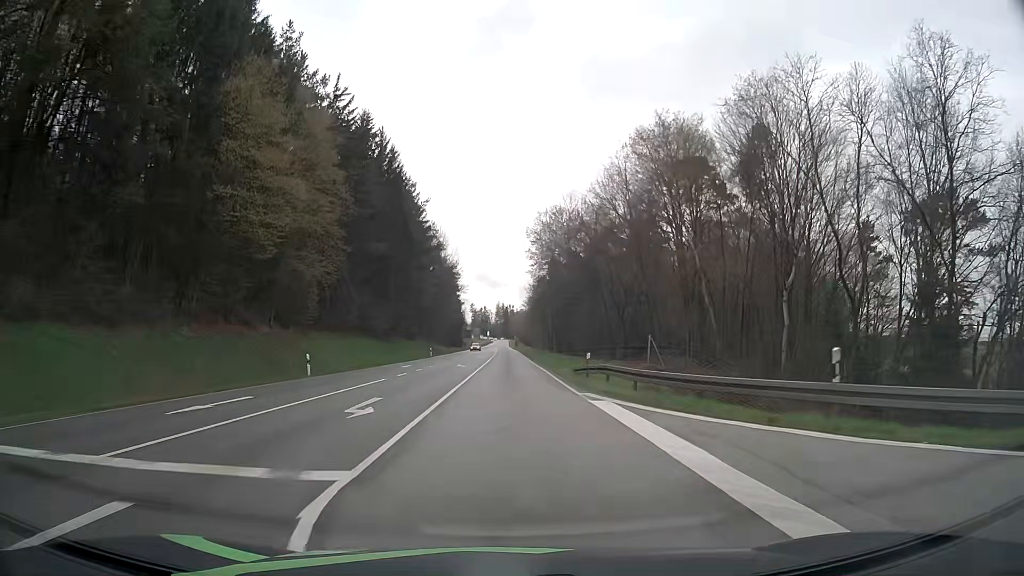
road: secondary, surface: asphalt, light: Day
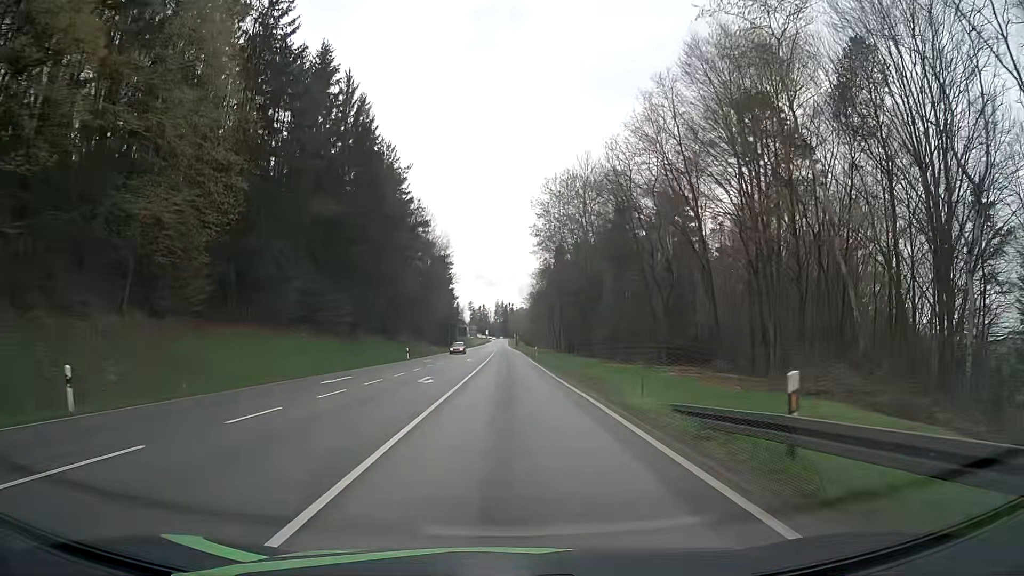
(0.0, +19.0) m; 0°
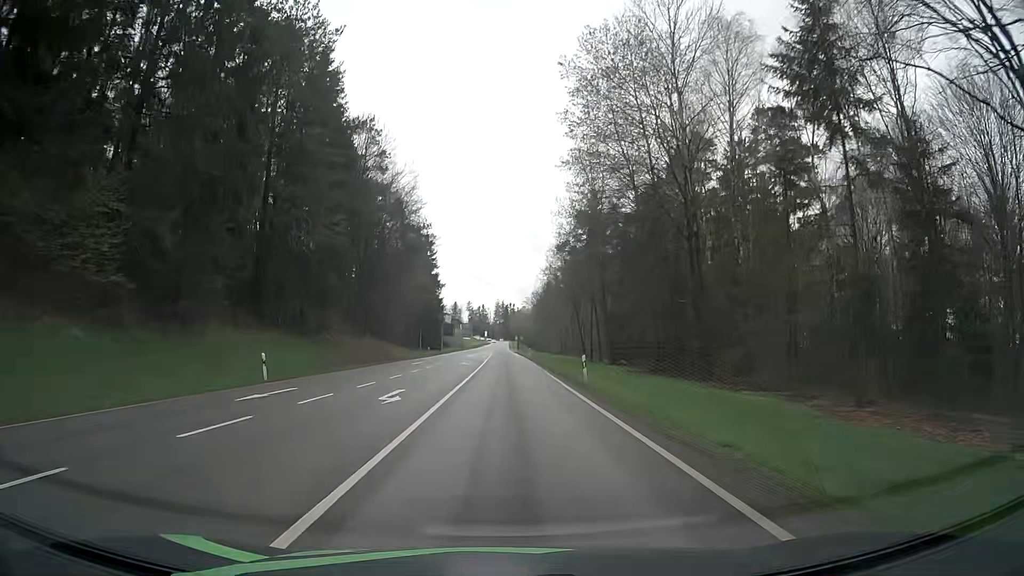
(0.0, +38.1) m; 0°
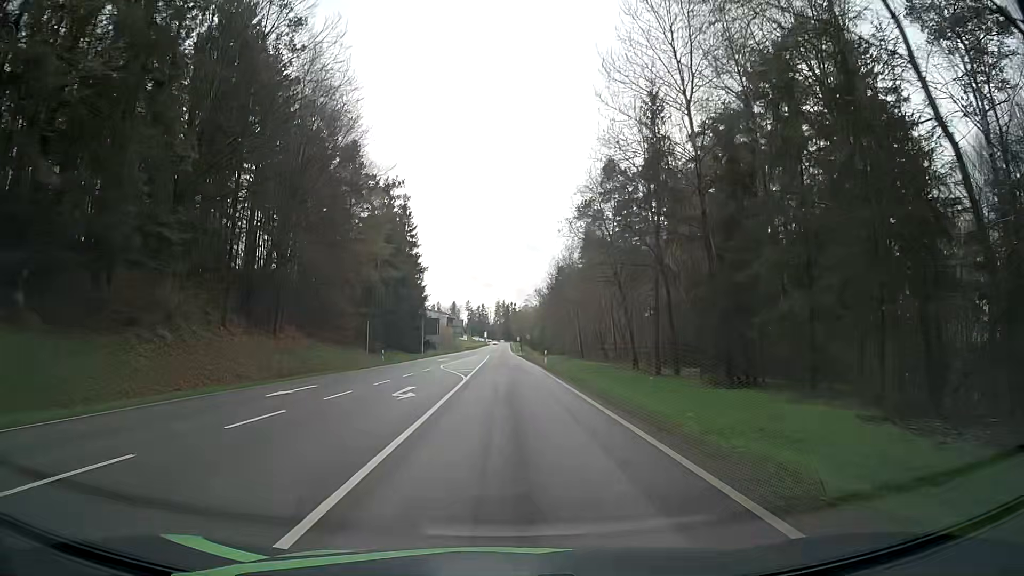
(-0.1, +28.8) m; 0°
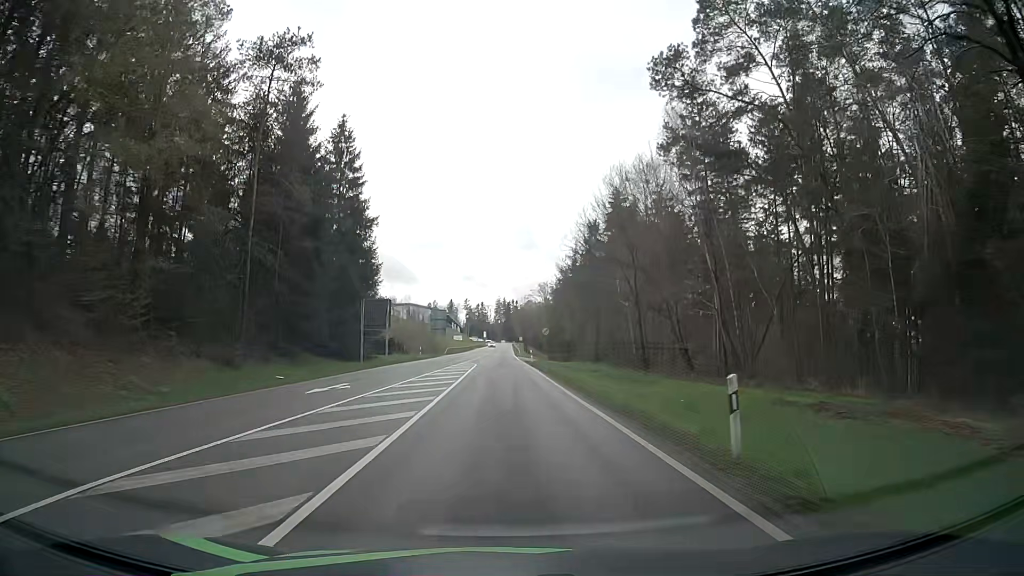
(-0.3, +38.6) m; 0°
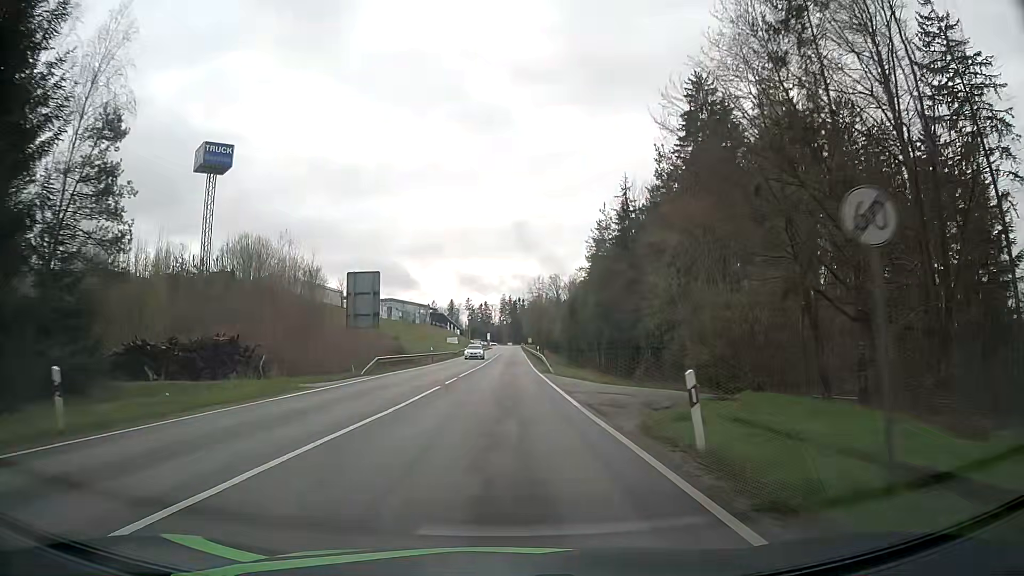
(-0.2, +49.8) m; 0°
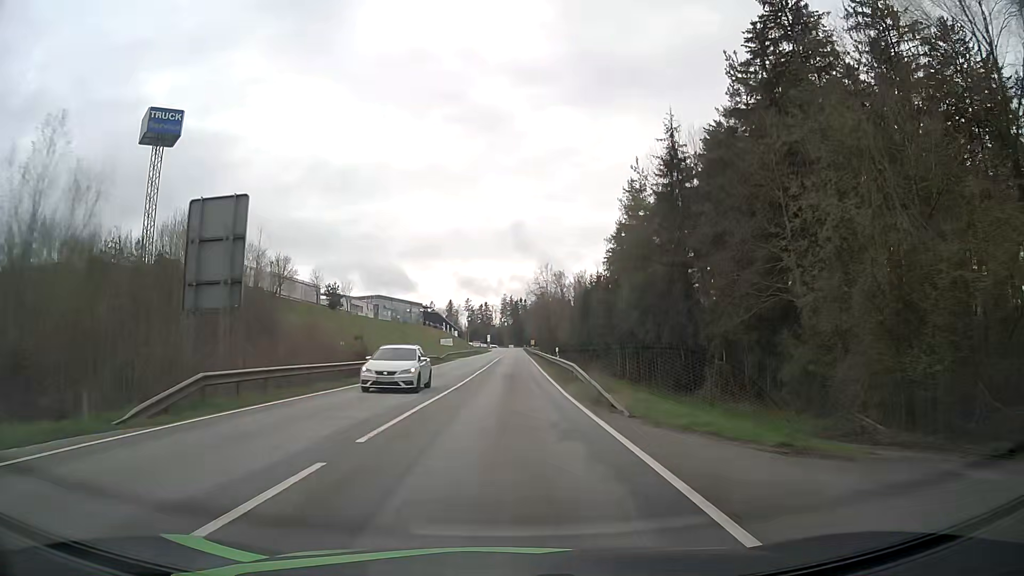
(-0.1, +21.3) m; 0°
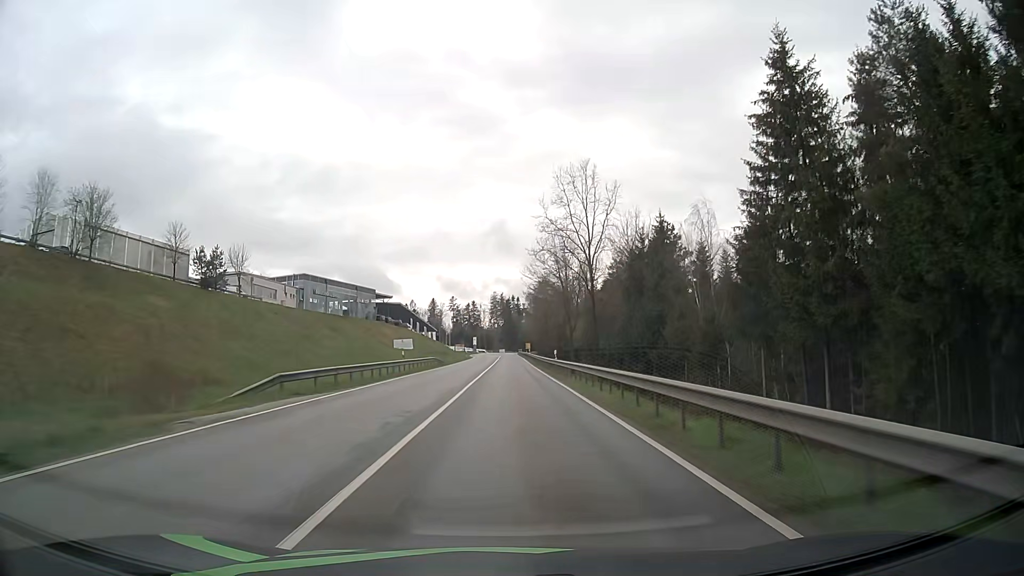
(0.0, +57.8) m; 0°
(0, +10) (0, +20) (0, +30) (0, +40) (0, +50) (0, +60) (0, +70) (0, +80) (+1, +90) (+1, +100) m
